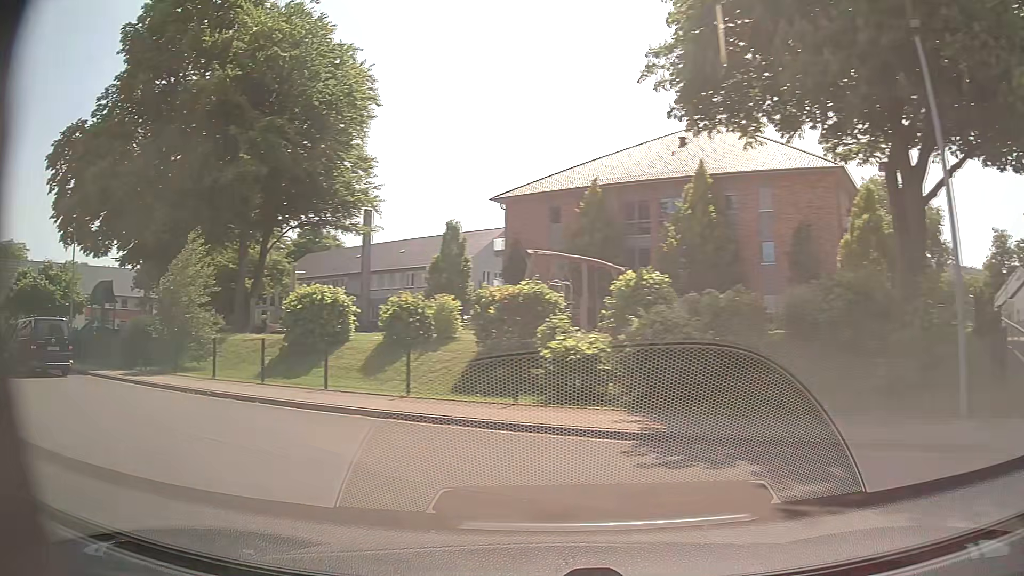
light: Day
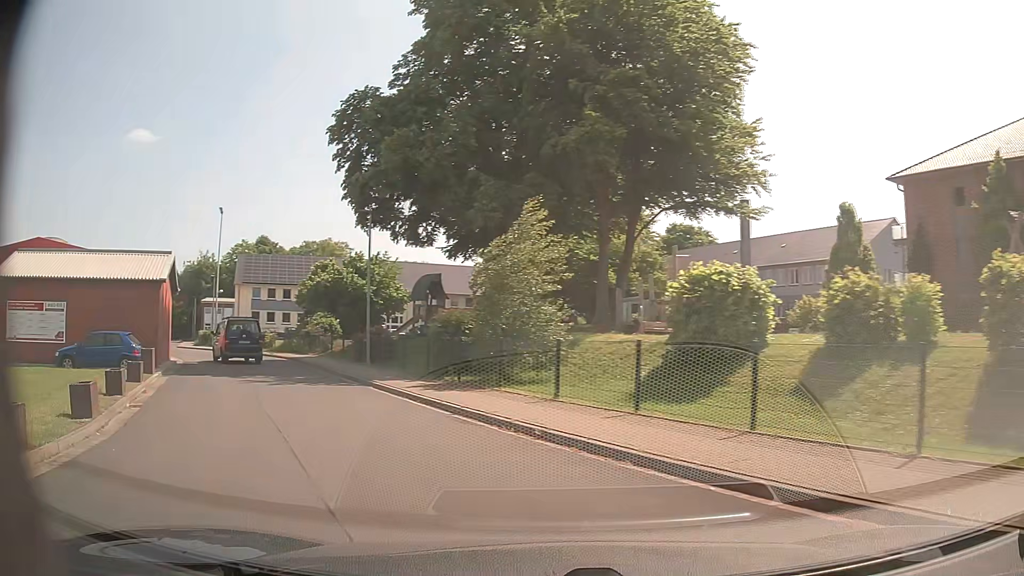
(-2.0, +6.6) m; -32°
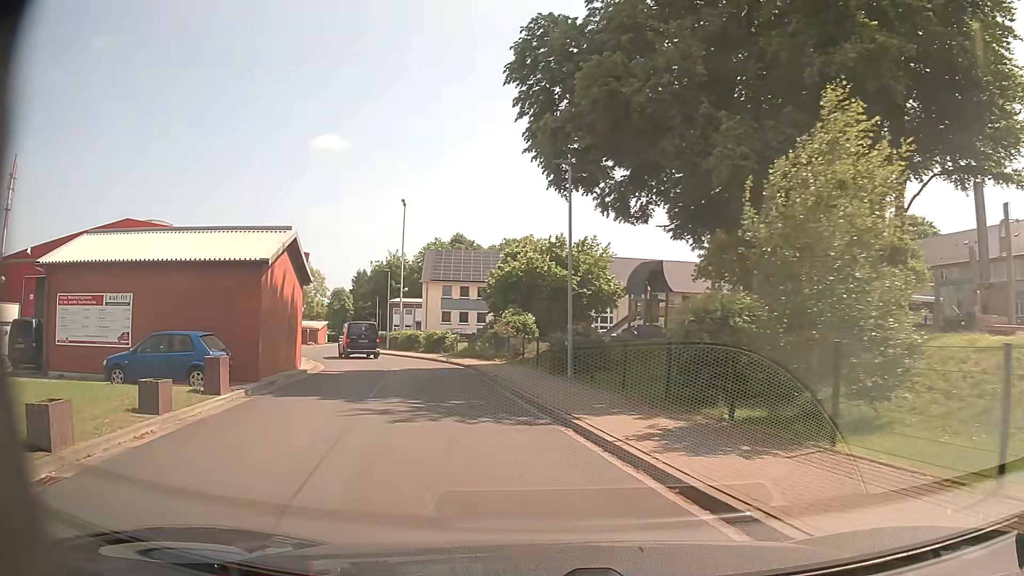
(-1.4, +7.9) m; -18°
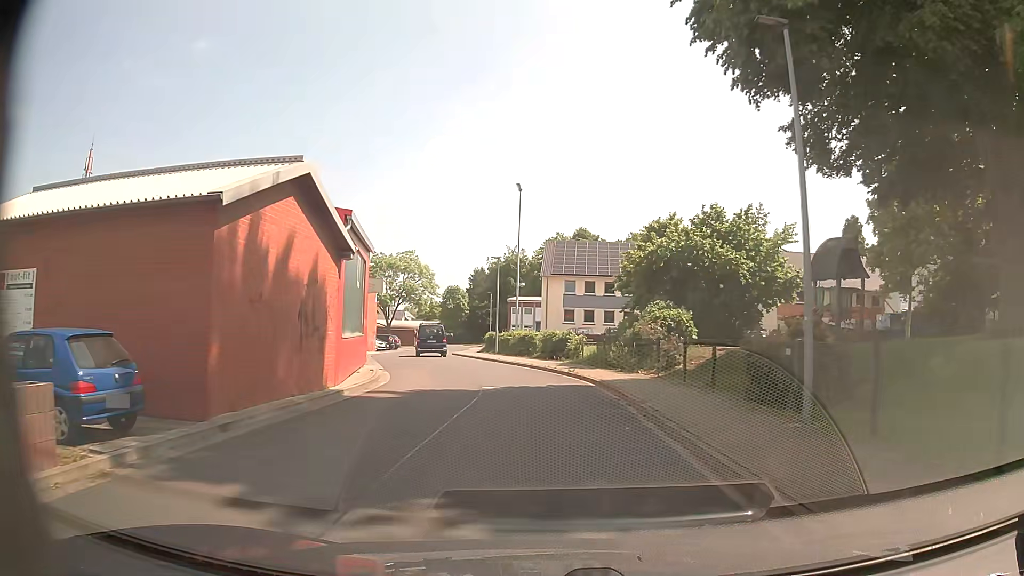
(-1.0, +9.2) m; -11°
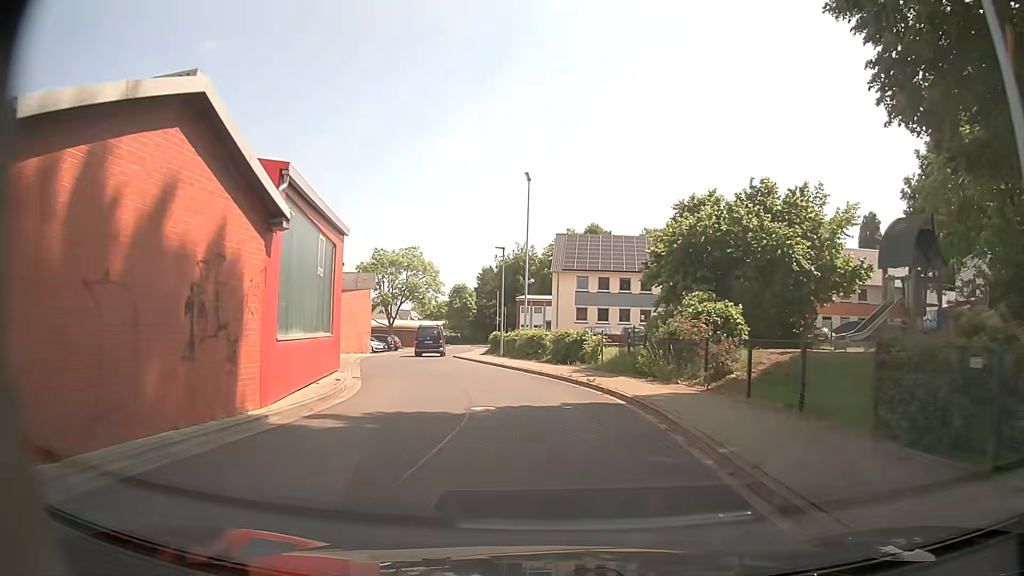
(-0.1, +4.9) m; -1°
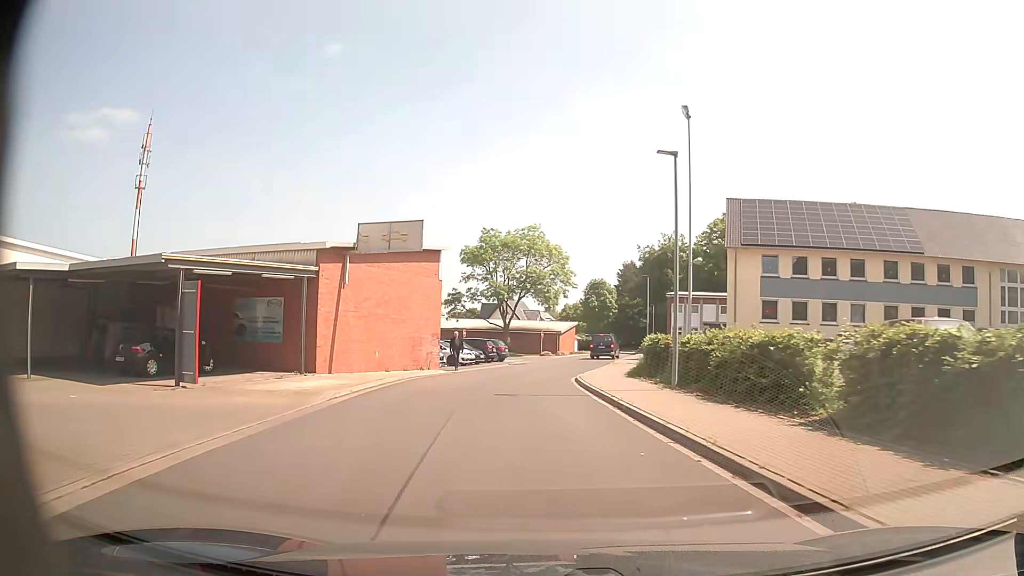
(-1.7, +20.4) m; -12°
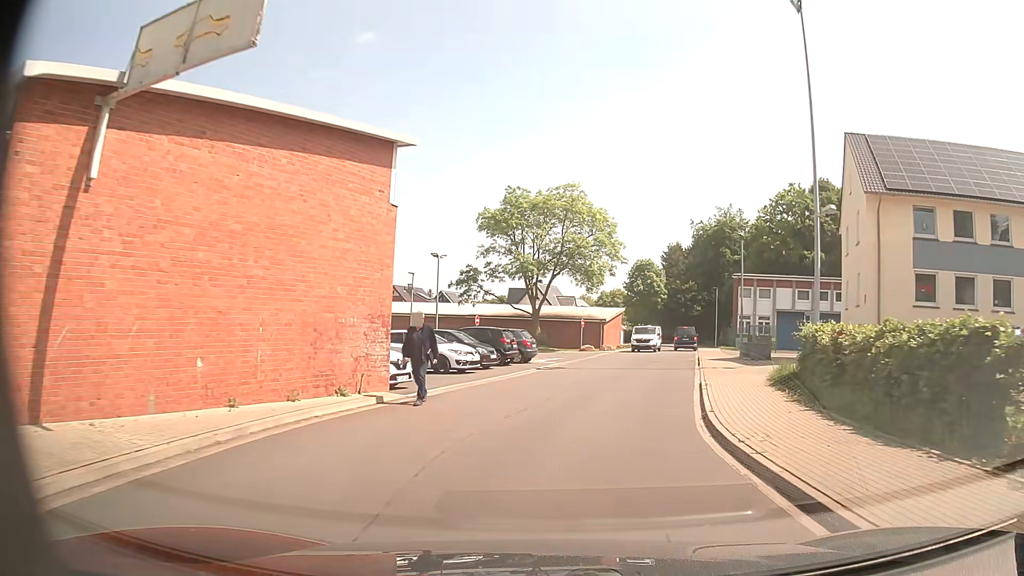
(-0.5, +15.8) m; -2°
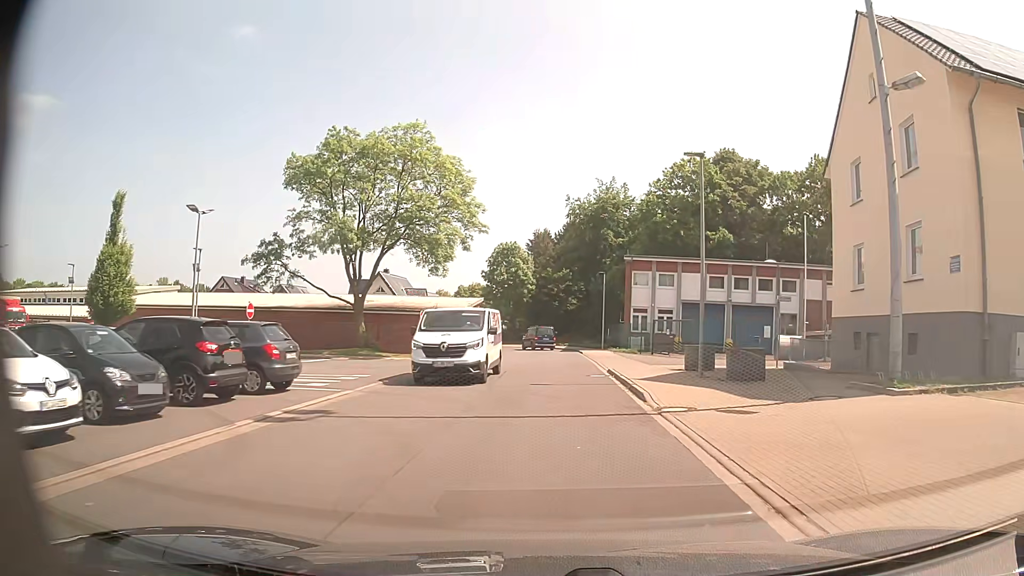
(+1.5, +15.9) m; +11°
(0, +10) (+1, +20) (+1, +30) (+1, +40) (+1, +50) (0, +60) (-5, +68) (-13, +74) (-23, +77) (-33, +78) m
